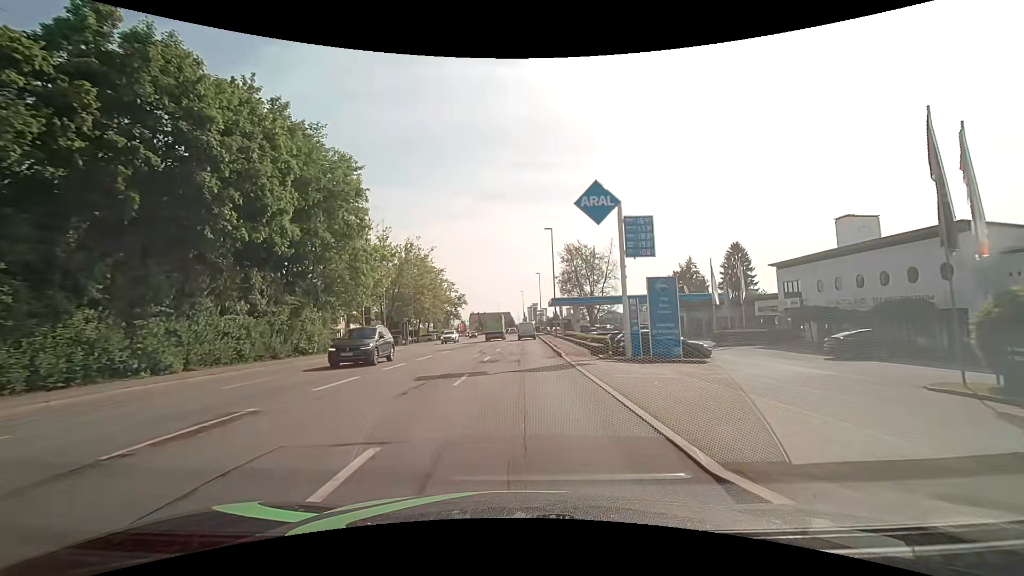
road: tertiary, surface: asphalt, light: Day
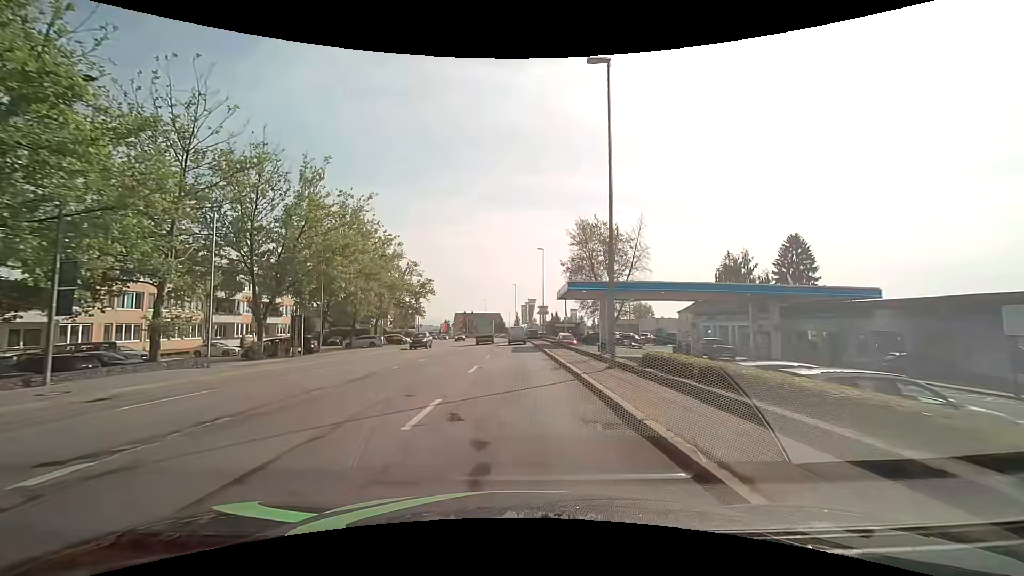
(+0.1, +30.4) m; +1°
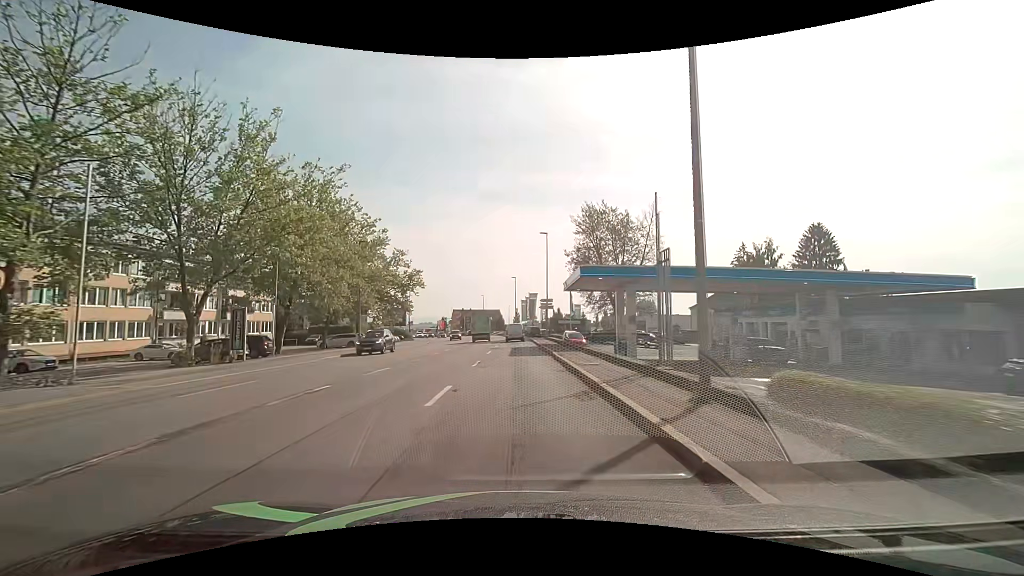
(0.0, +7.6) m; 0°
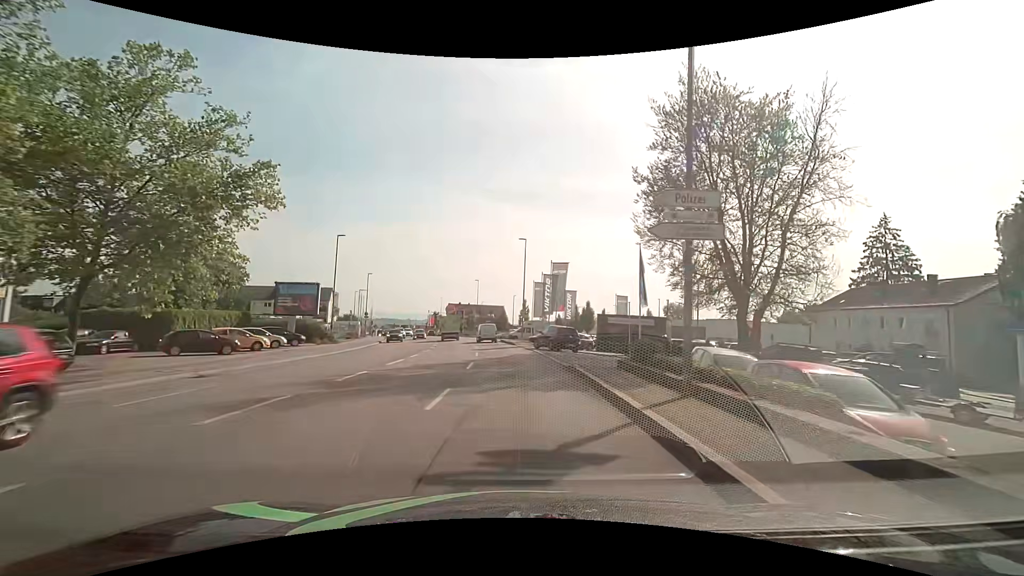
(-0.3, +38.1) m; -1°
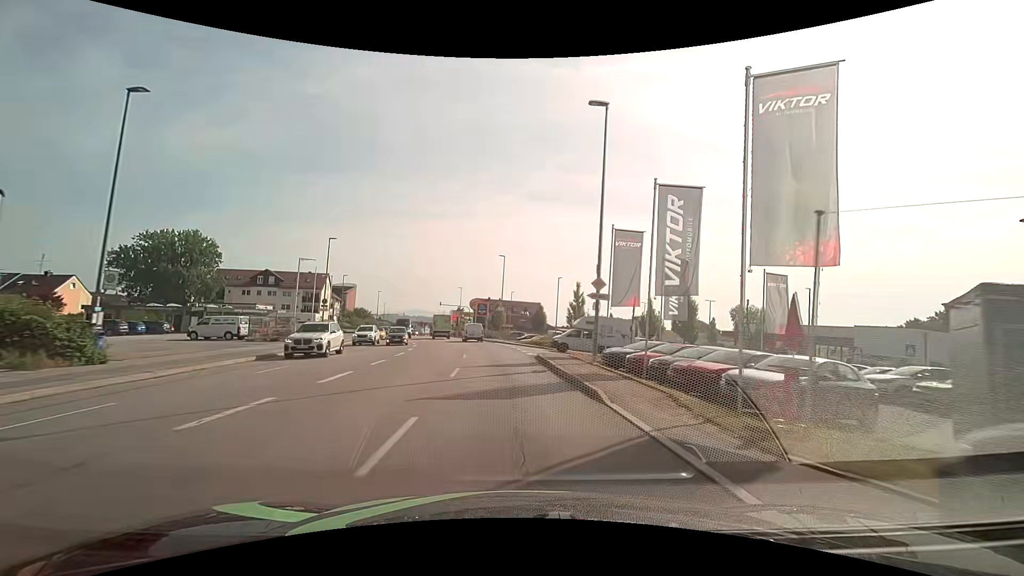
(-1.0, +30.5) m; -4°
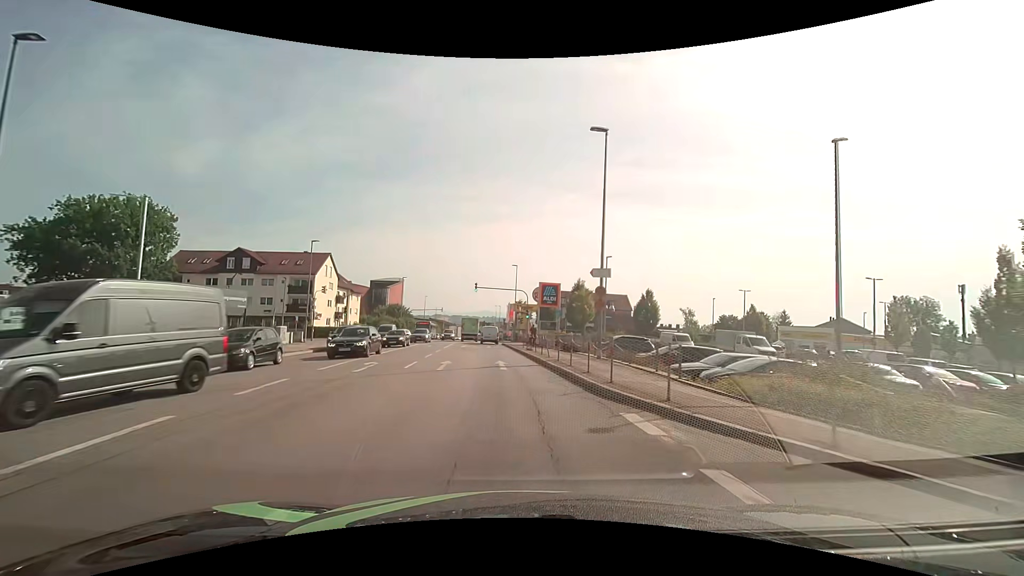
(-2.2, +38.2) m; -7°
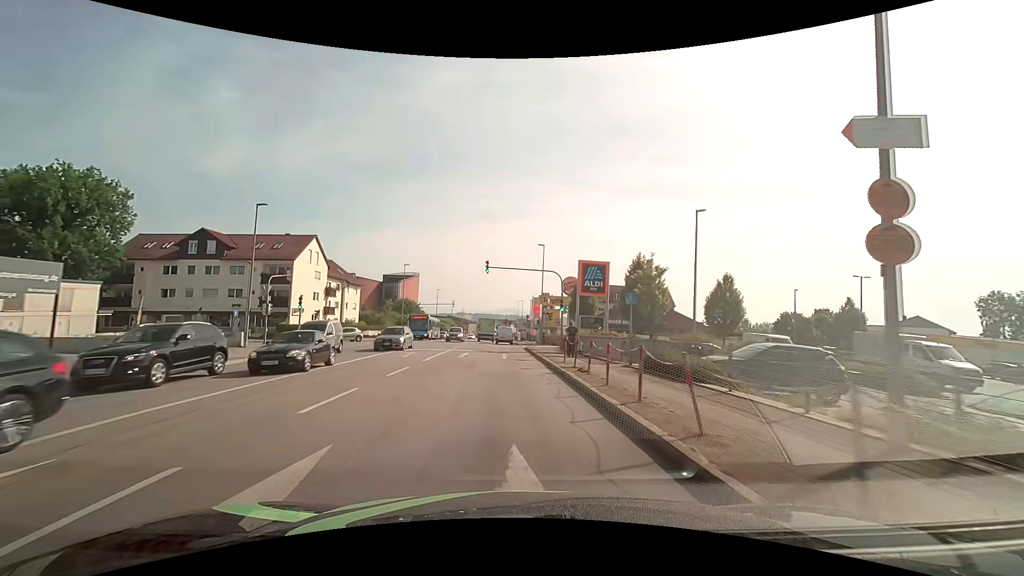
(-0.6, +15.3) m; -3°
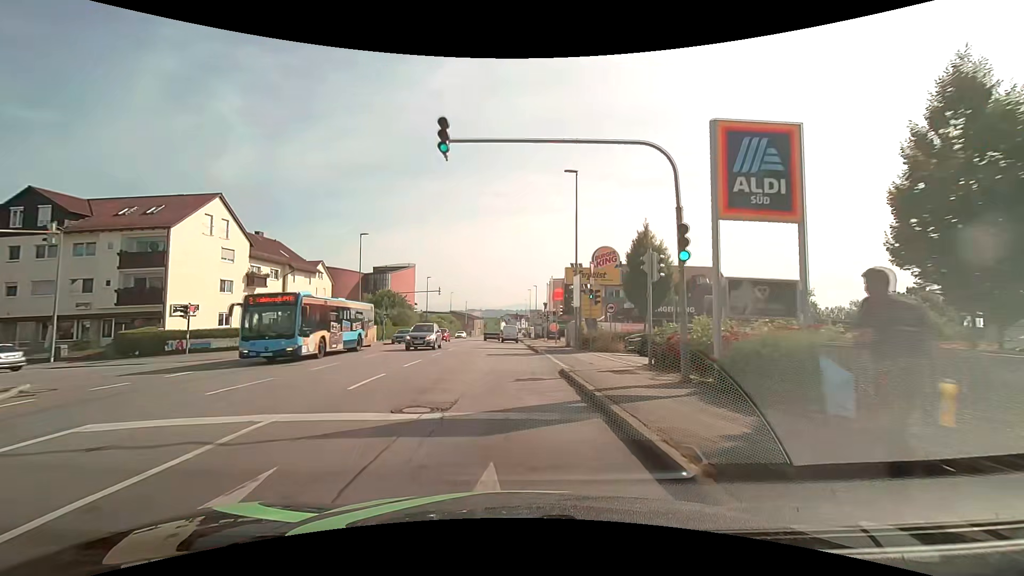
(-0.5, +23.1) m; -2°
(0, +10) (0, +20) (0, +30) (0, +40) (-1, +50) (-1, +60) (-1, +70) (-1, +80) (-1, +90) (-2, +100) m
